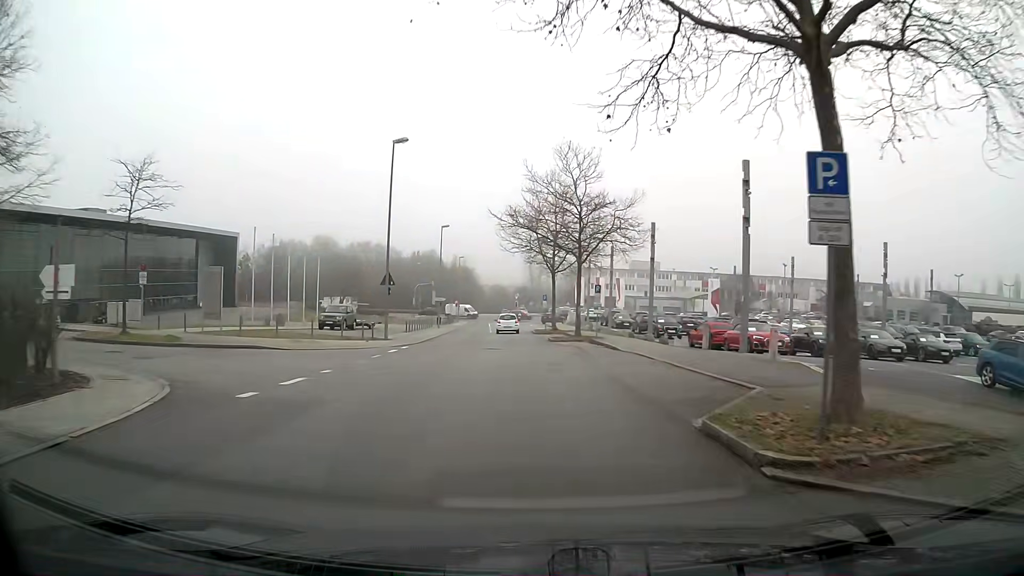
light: Day
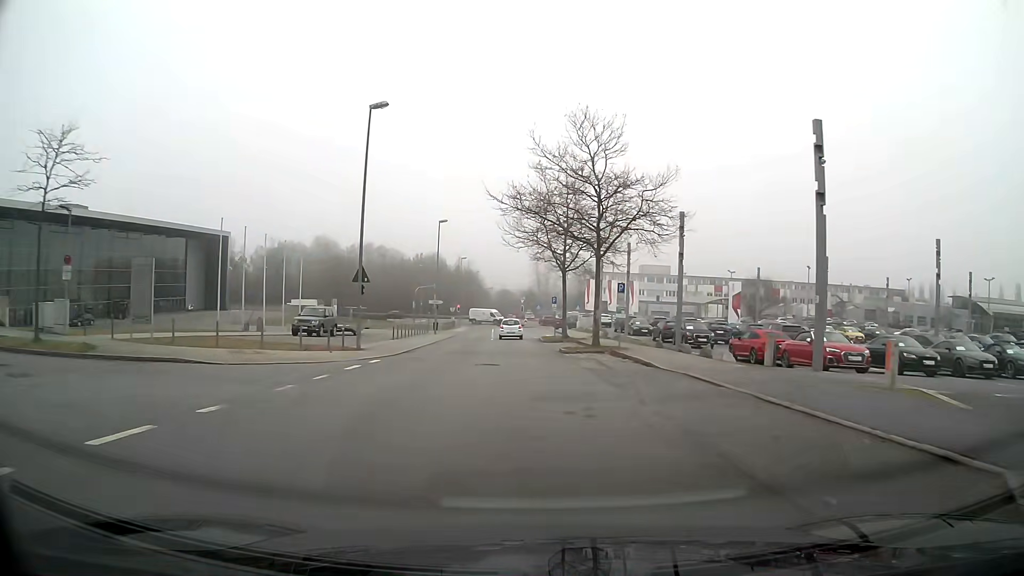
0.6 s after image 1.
(0.0, +6.7) m; 0°
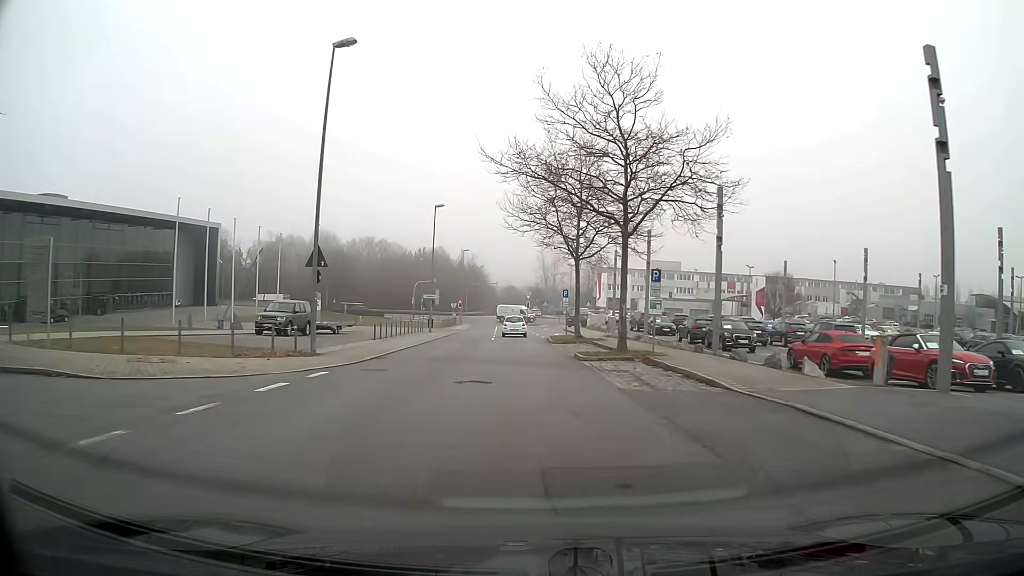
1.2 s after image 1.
(0.0, +6.6) m; 0°
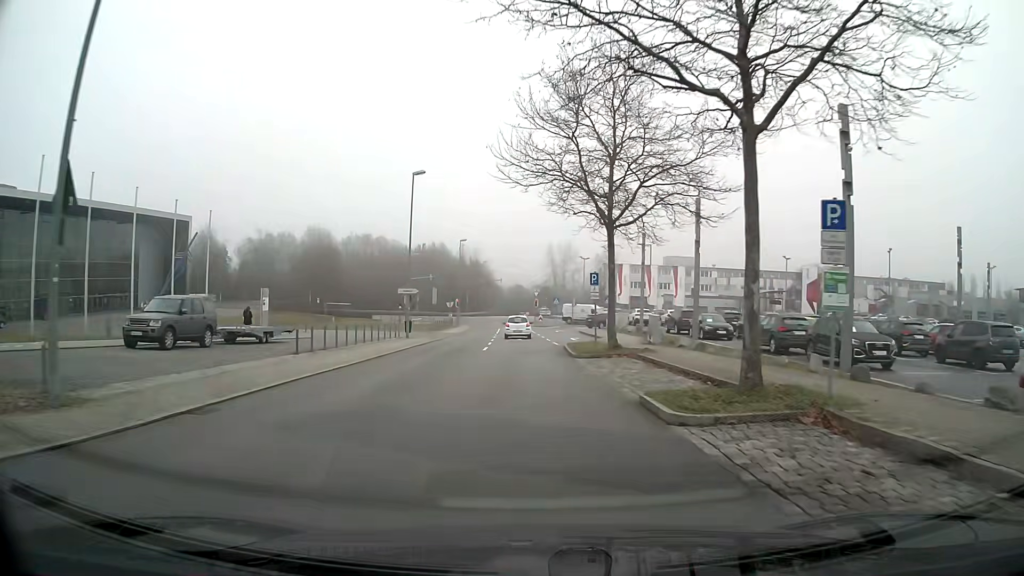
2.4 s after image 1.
(-0.1, +12.8) m; -1°
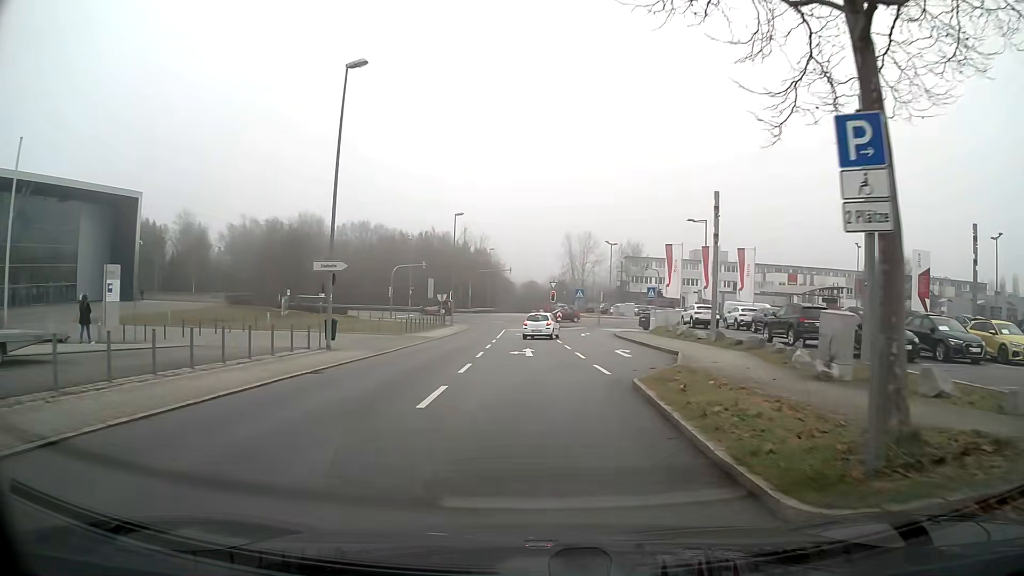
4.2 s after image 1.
(-0.2, +18.1) m; -1°
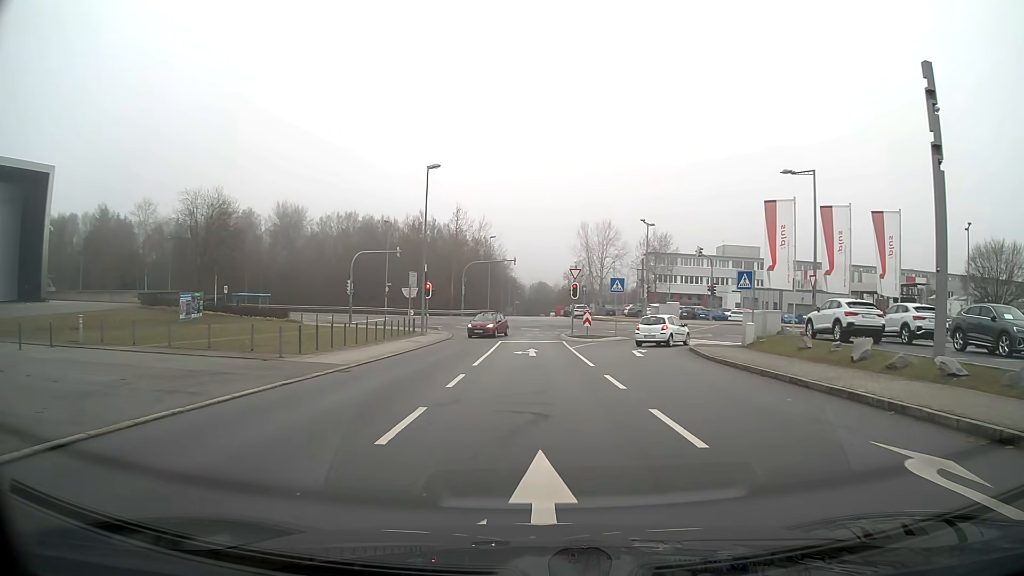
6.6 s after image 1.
(-0.2, +20.5) m; -1°
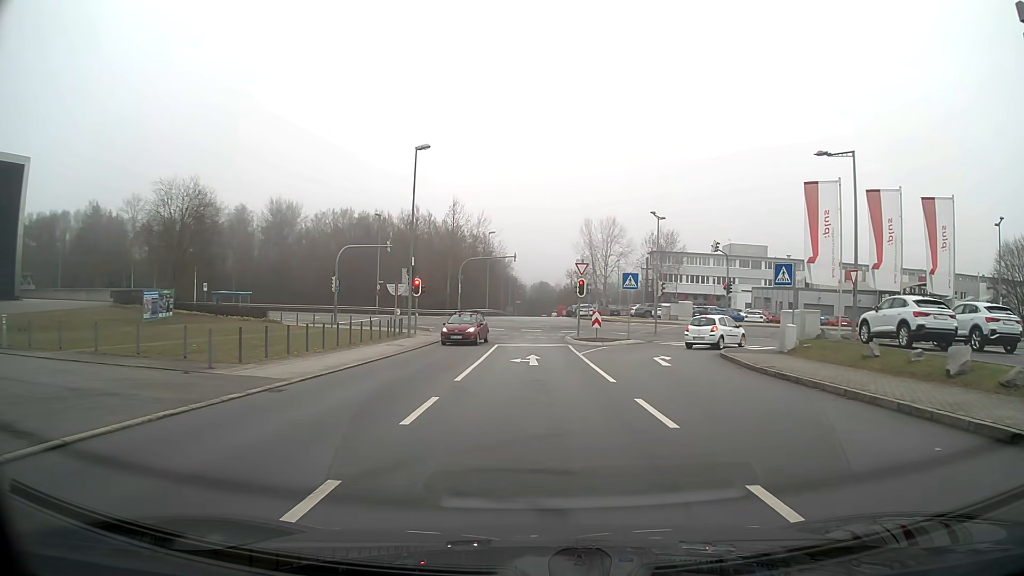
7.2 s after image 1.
(0.0, +4.6) m; 0°
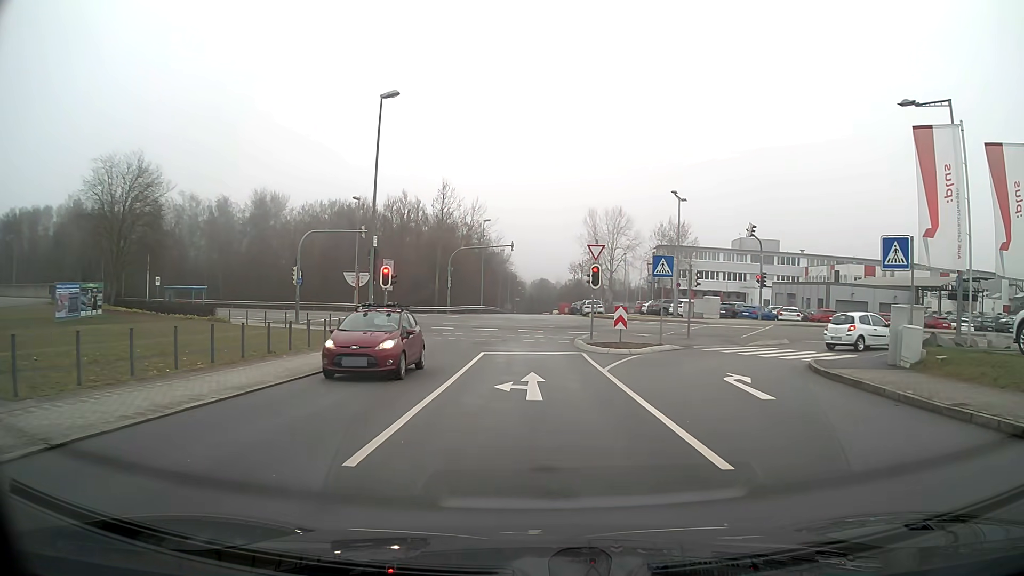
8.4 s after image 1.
(0.0, +8.5) m; 0°
